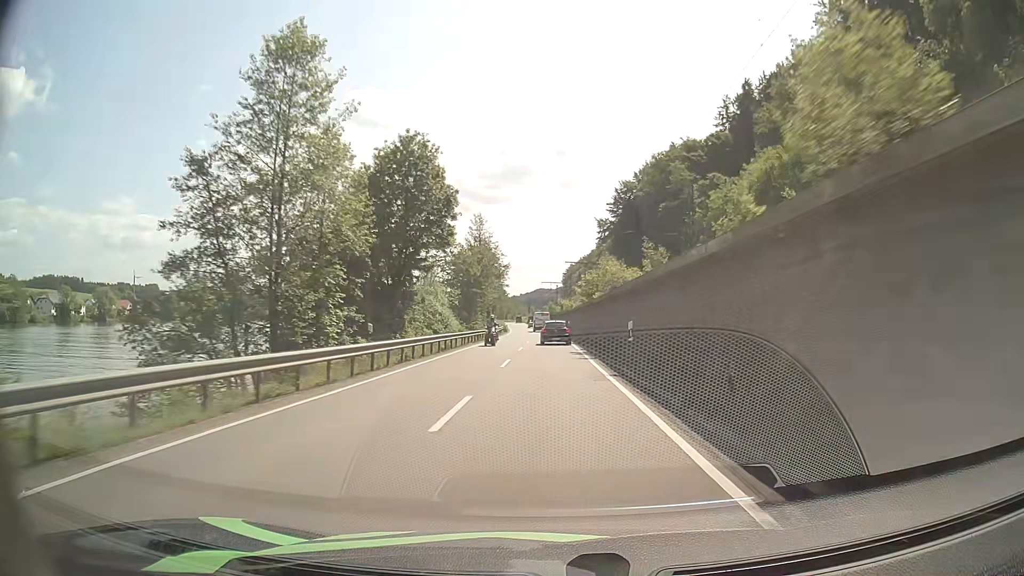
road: primary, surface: asphalt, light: Day
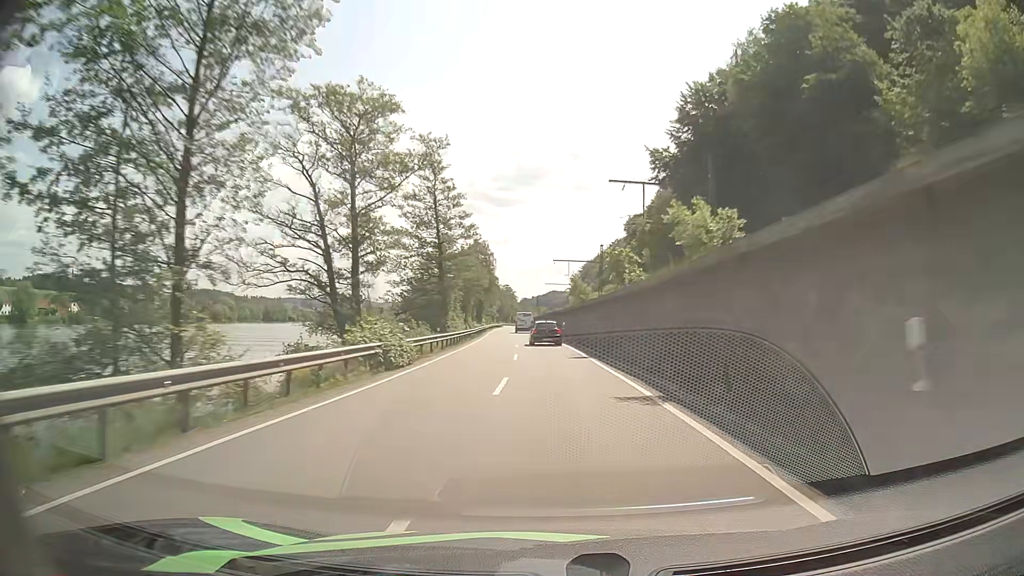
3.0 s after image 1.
(-0.5, +67.2) m; -1°
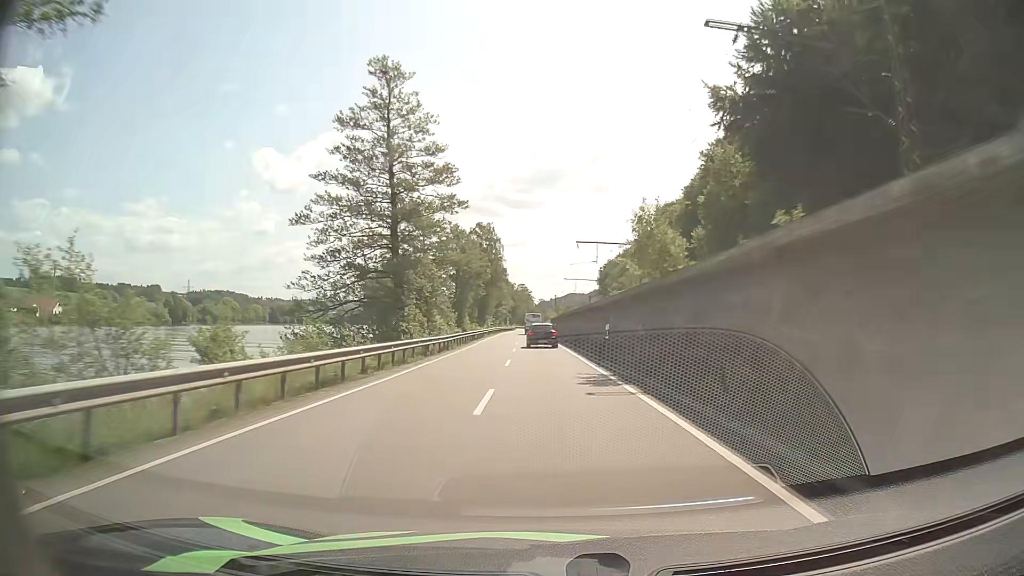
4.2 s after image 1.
(-0.3, +26.4) m; -1°
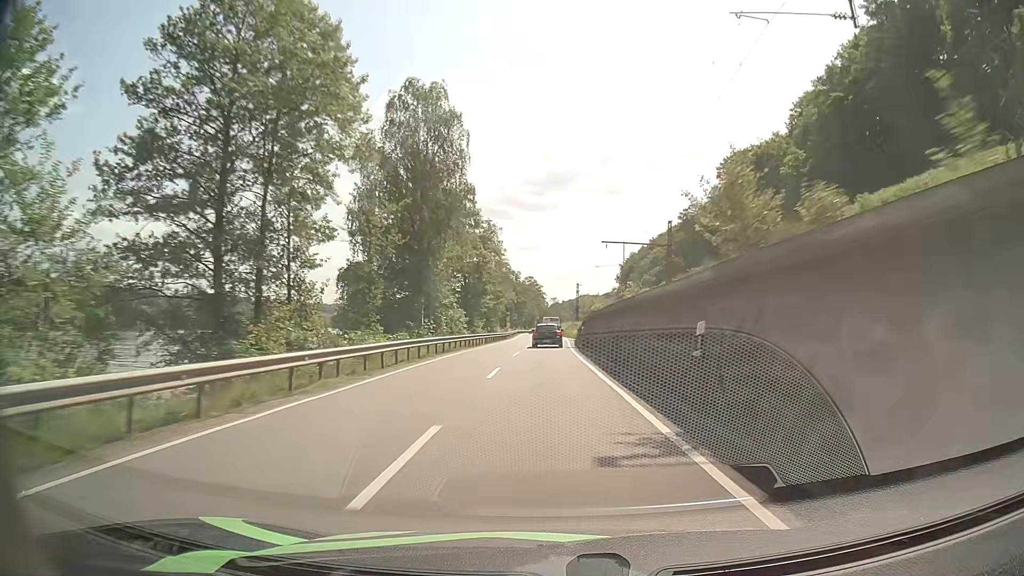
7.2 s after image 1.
(-1.6, +64.7) m; -1°
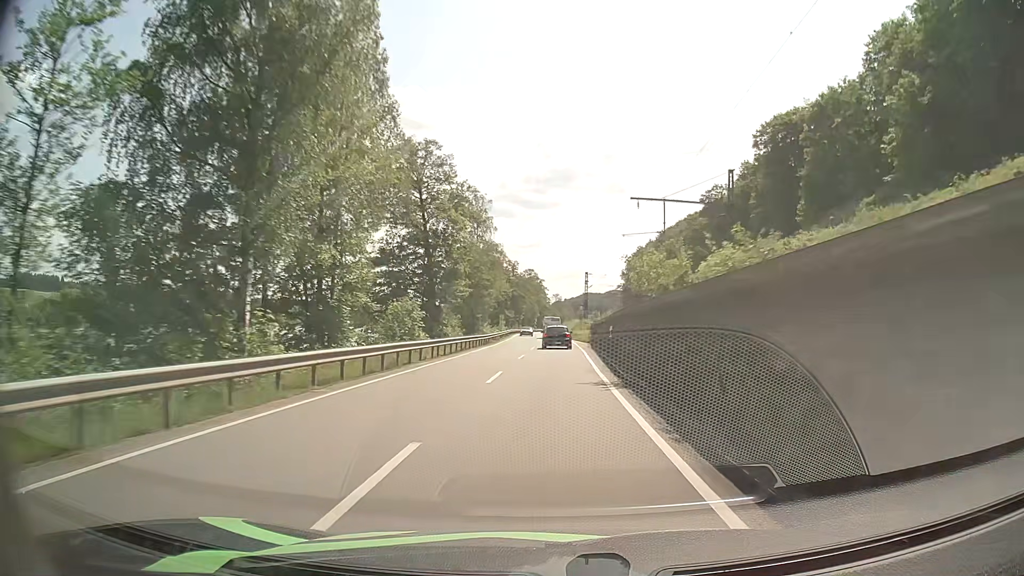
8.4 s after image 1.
(0.0, +25.2) m; 0°
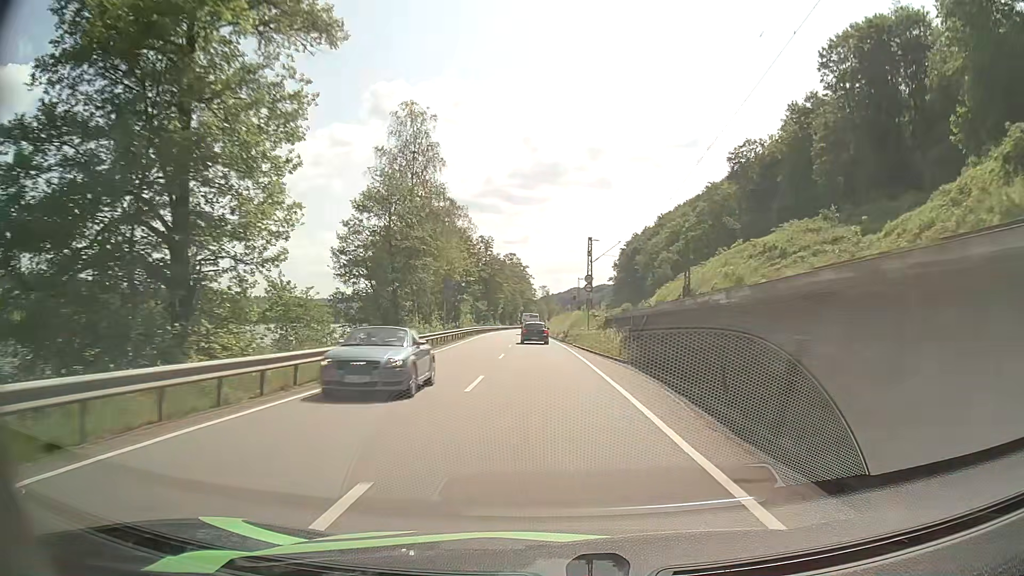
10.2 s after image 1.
(+0.5, +37.7) m; +1°
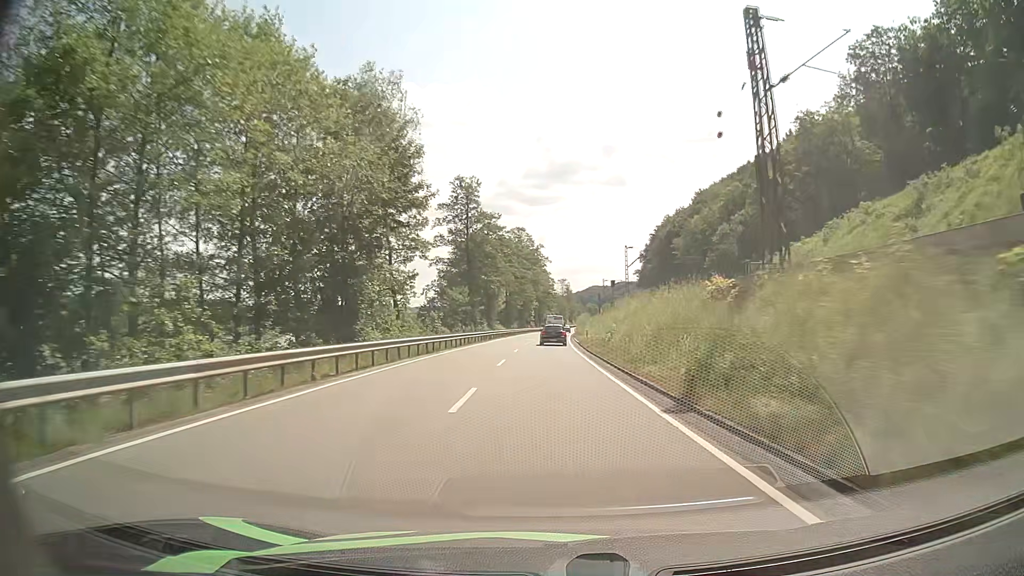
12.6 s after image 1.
(-1.2, +51.1) m; -2°
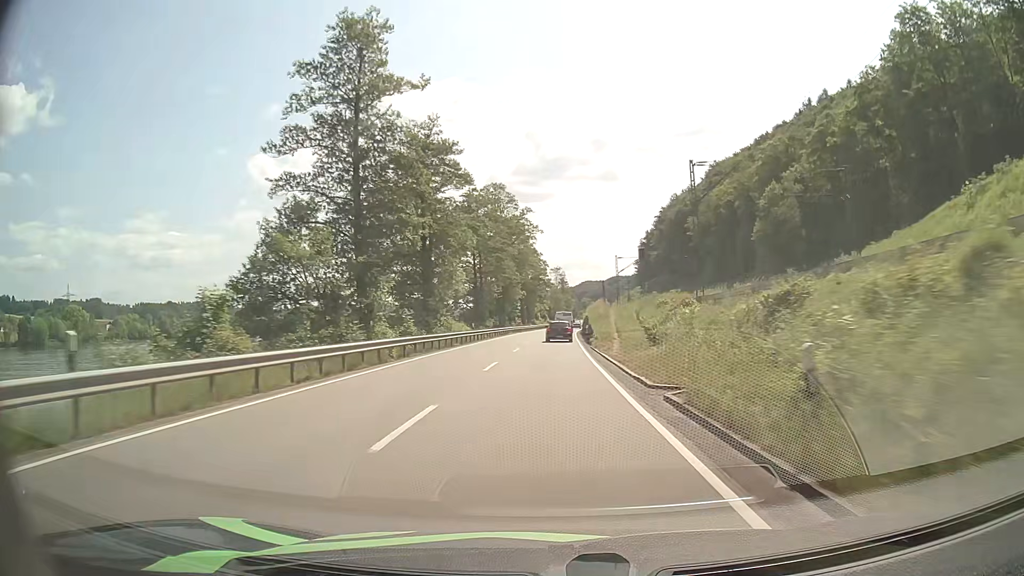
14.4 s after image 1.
(+0.2, +39.0) m; +1°
(0, +10) (0, +20) (0, +30) (+1, +40) (+1, +50) (+1, +60) (+1, +70) (+2, +80) (+2, +90) (+3, +100) m
